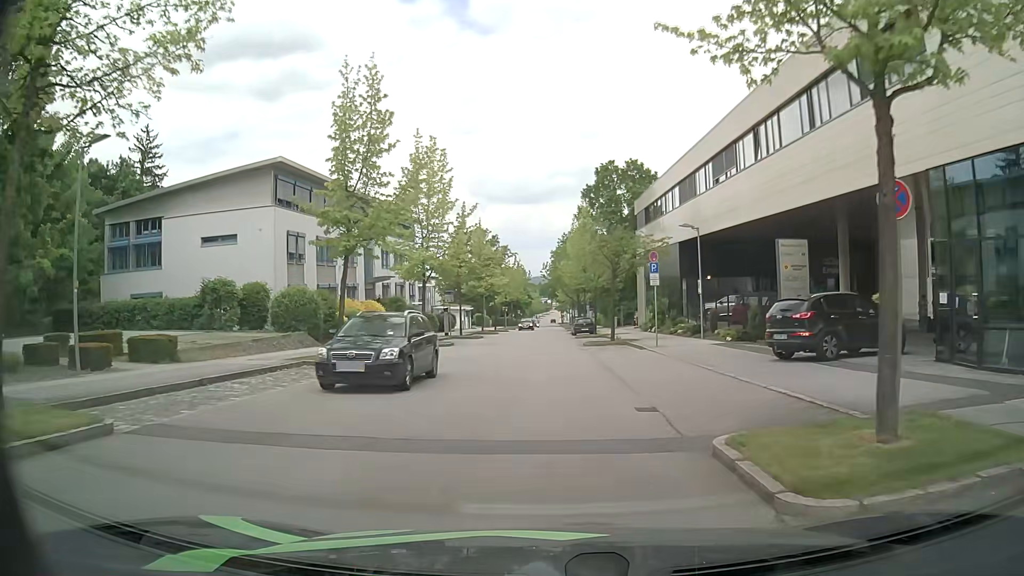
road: residential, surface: asphalt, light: Day
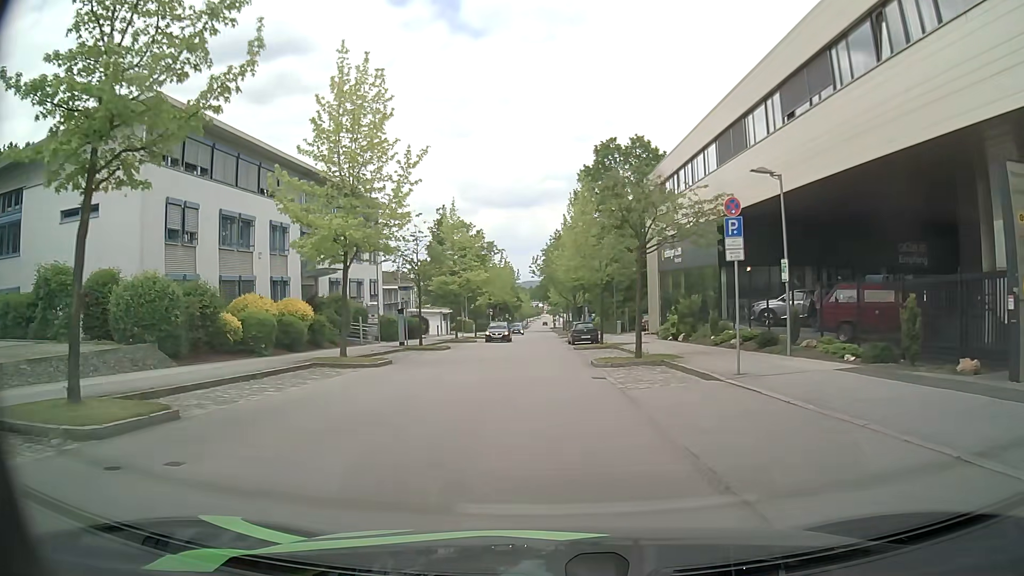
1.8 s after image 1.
(+0.1, +12.3) m; +1°
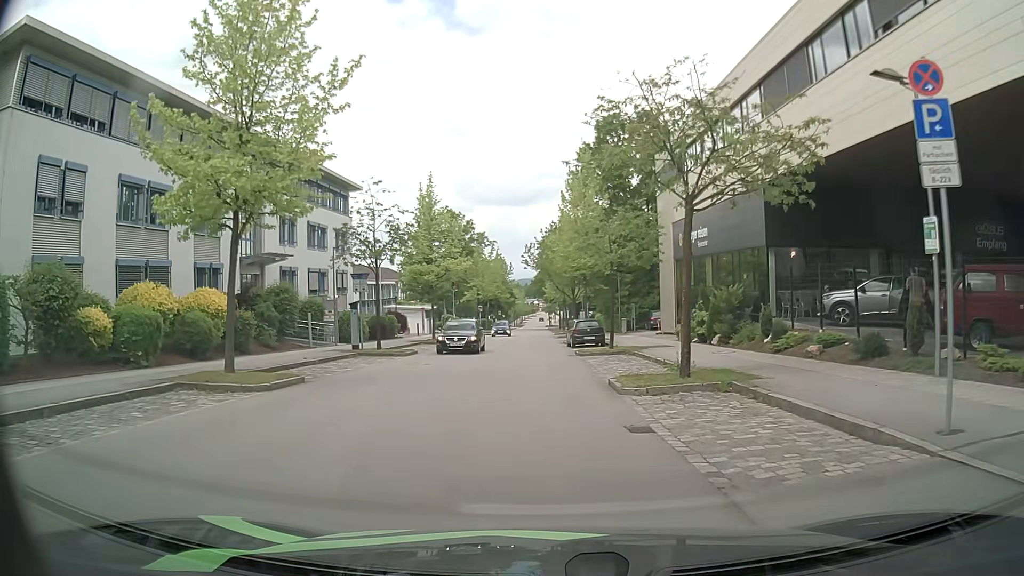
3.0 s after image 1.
(0.0, +8.1) m; 0°
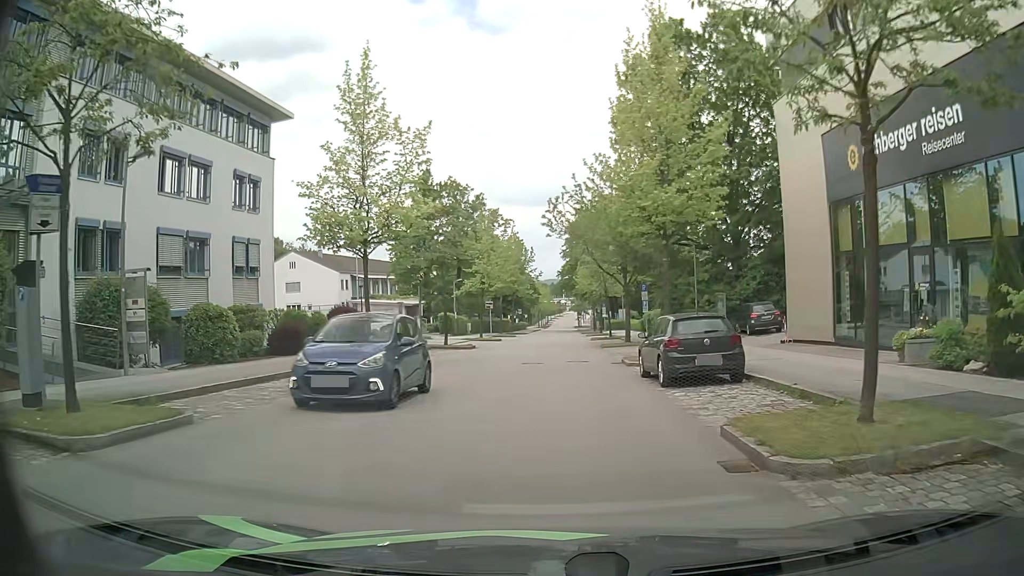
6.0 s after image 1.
(-0.5, +20.7) m; -1°
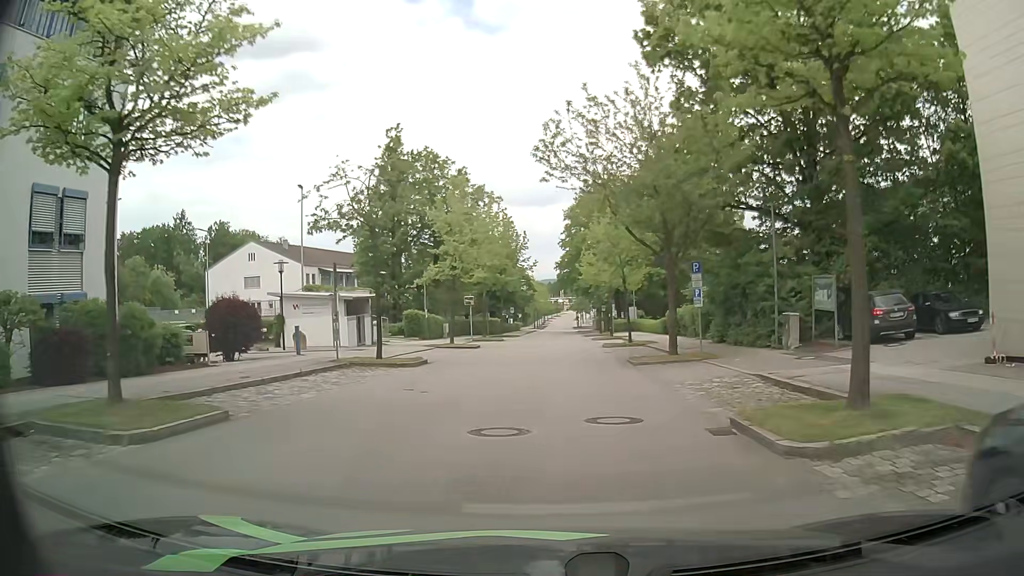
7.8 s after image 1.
(-0.1, +13.6) m; 0°
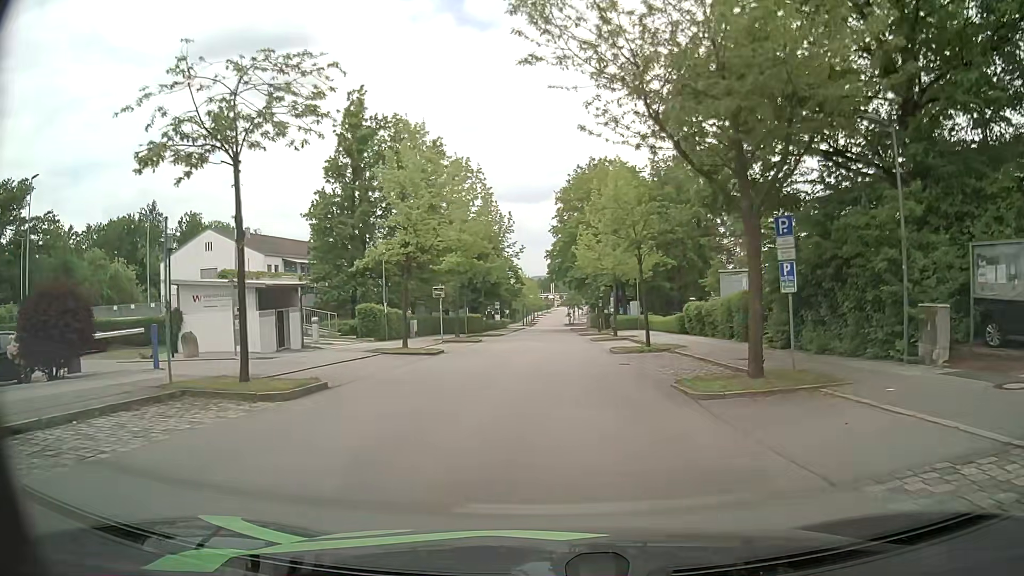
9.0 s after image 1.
(+0.1, +9.6) m; +3°
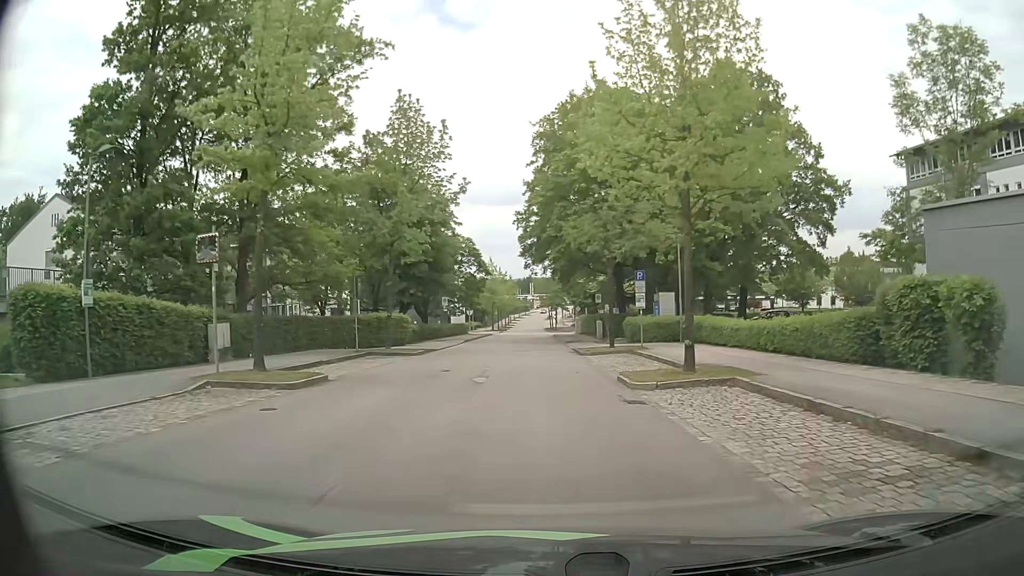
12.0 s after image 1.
(-0.5, +26.0) m; 0°
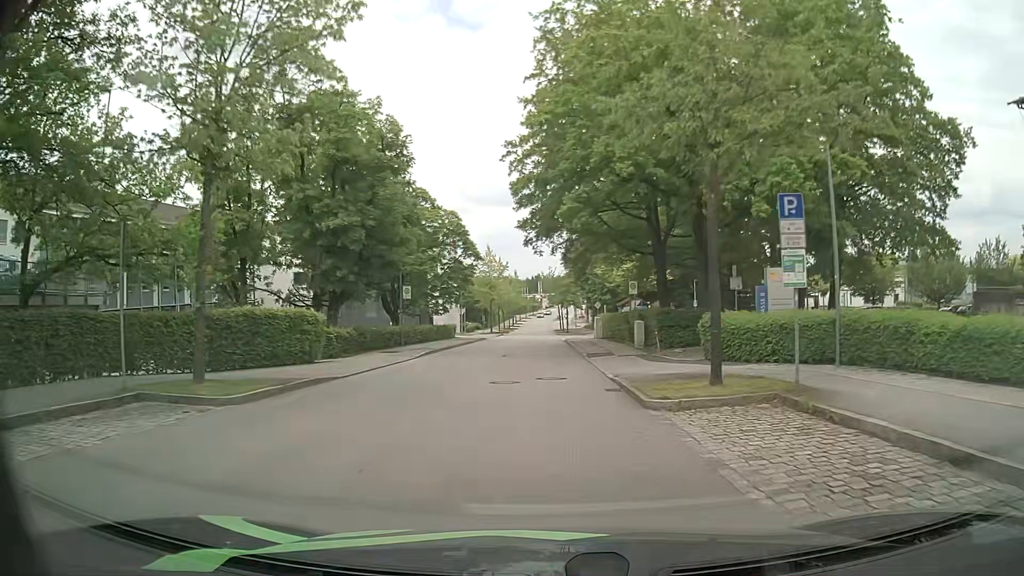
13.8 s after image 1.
(-0.1, +16.9) m; 0°
(0, +10) (0, +20) (-1, +30) (-1, +40) (-1, +50) (-2, +60) (-2, +70) (-2, +80) (-2, +90) (-2, +100) m
